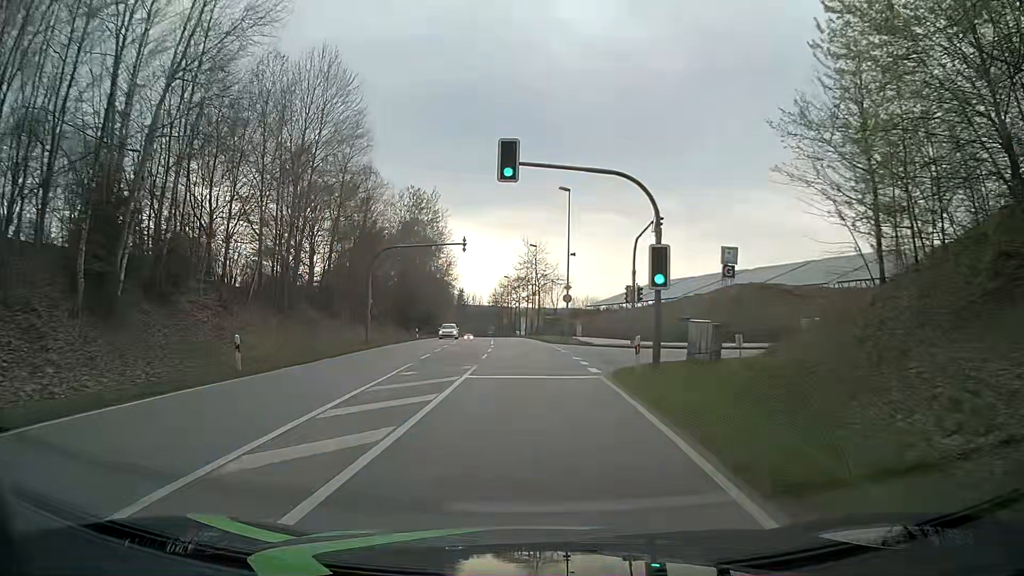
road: secondary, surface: asphalt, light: Day
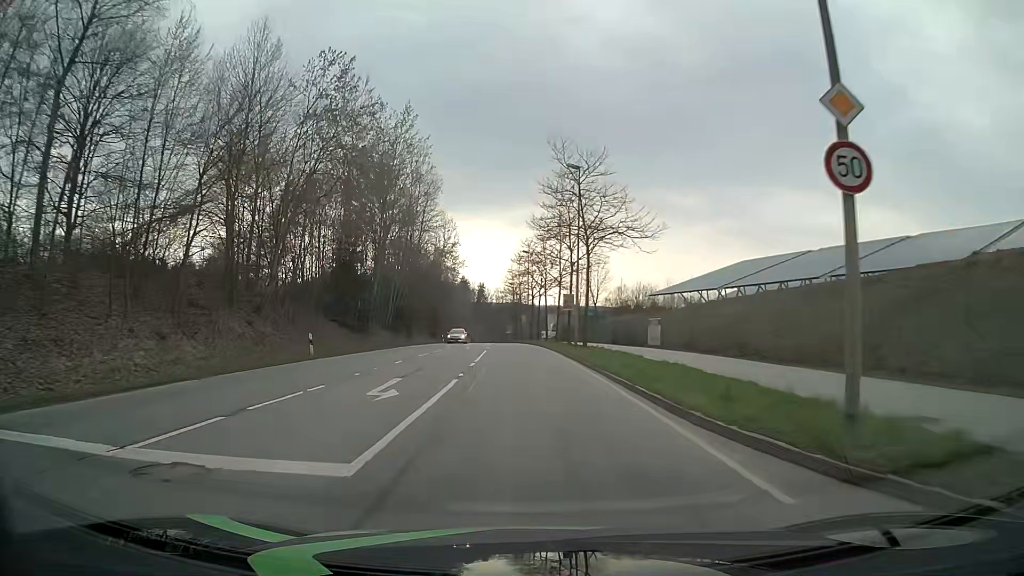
(-0.9, +38.1) m; -3°
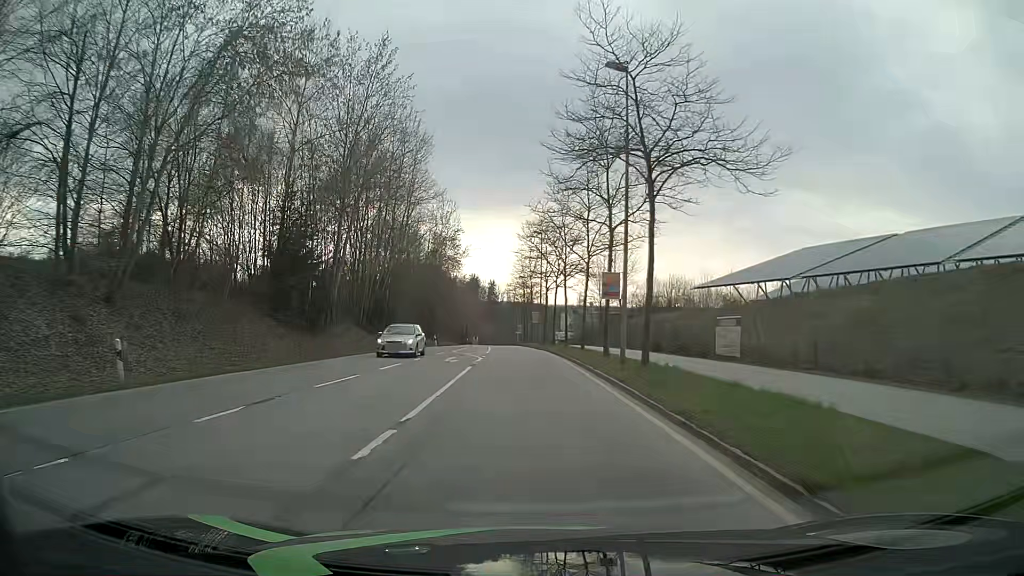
(-0.1, +15.3) m; -1°
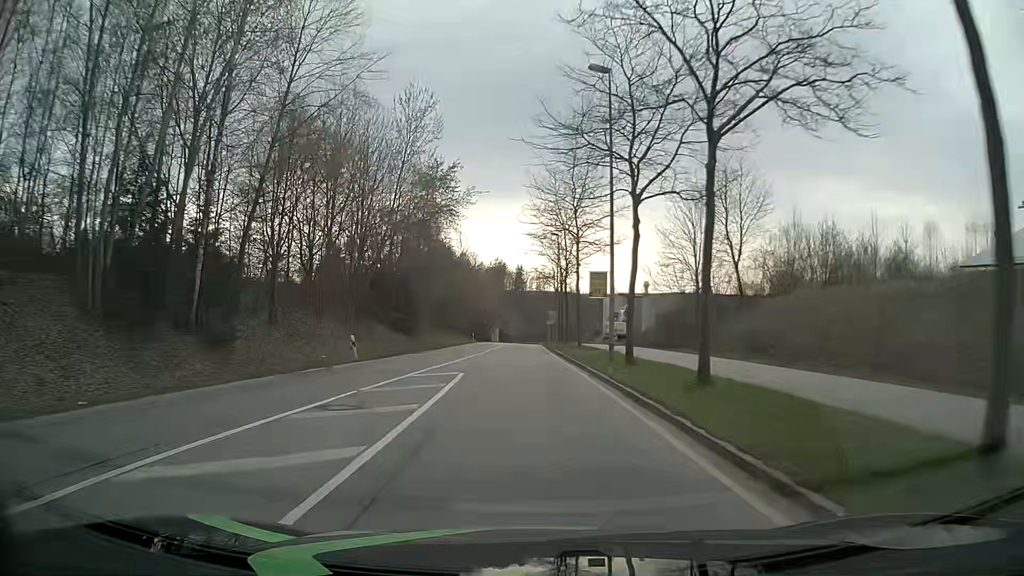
(-0.9, +38.5) m; -2°
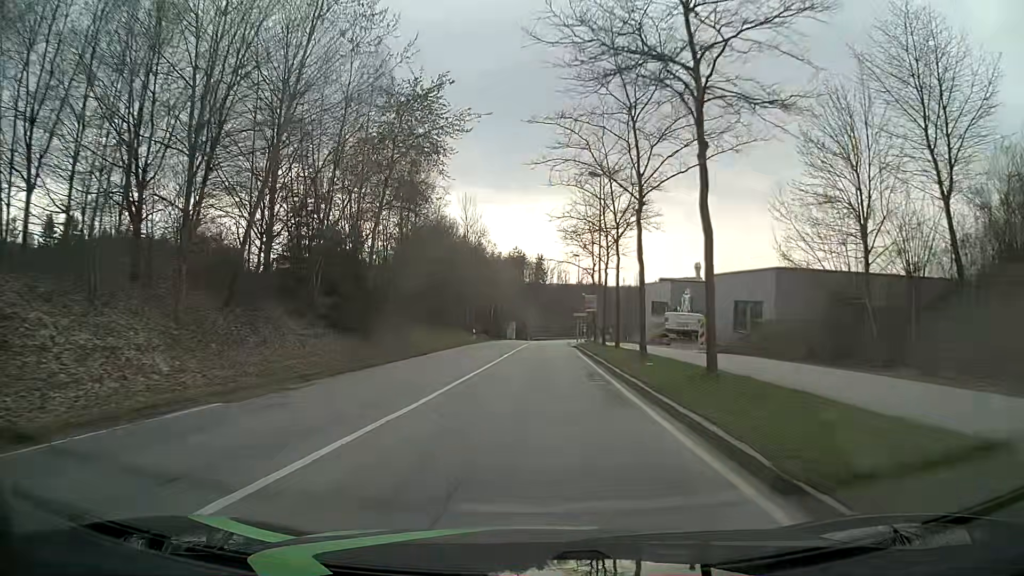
(-0.4, +23.2) m; -2°
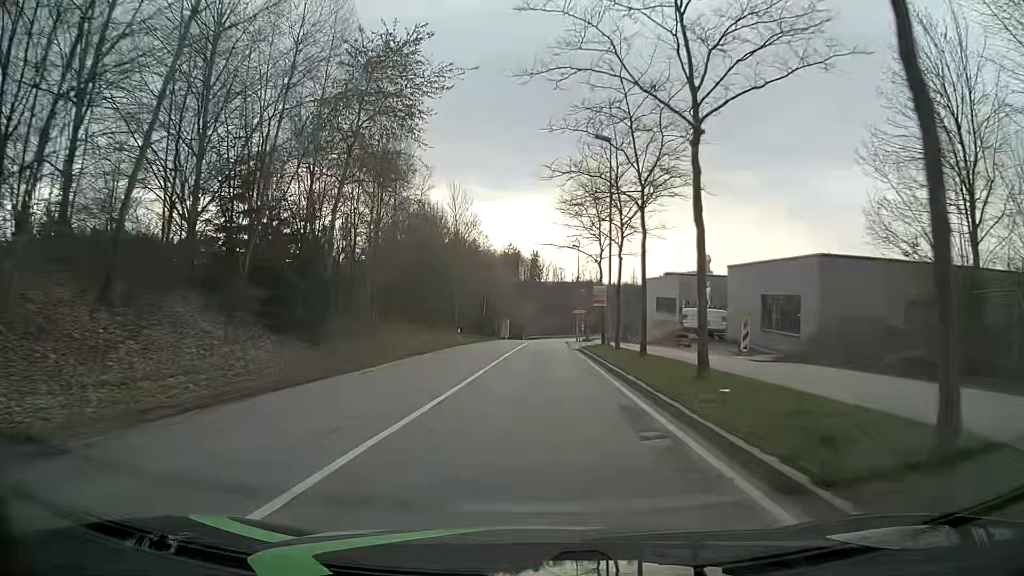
(0.0, +7.8) m; 0°
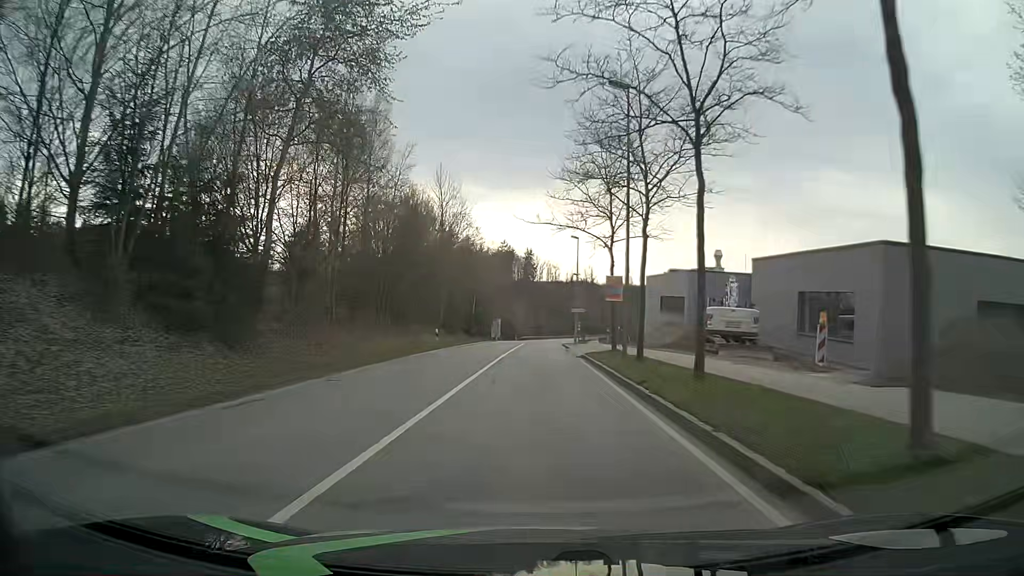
(+0.1, +7.7) m; +1°
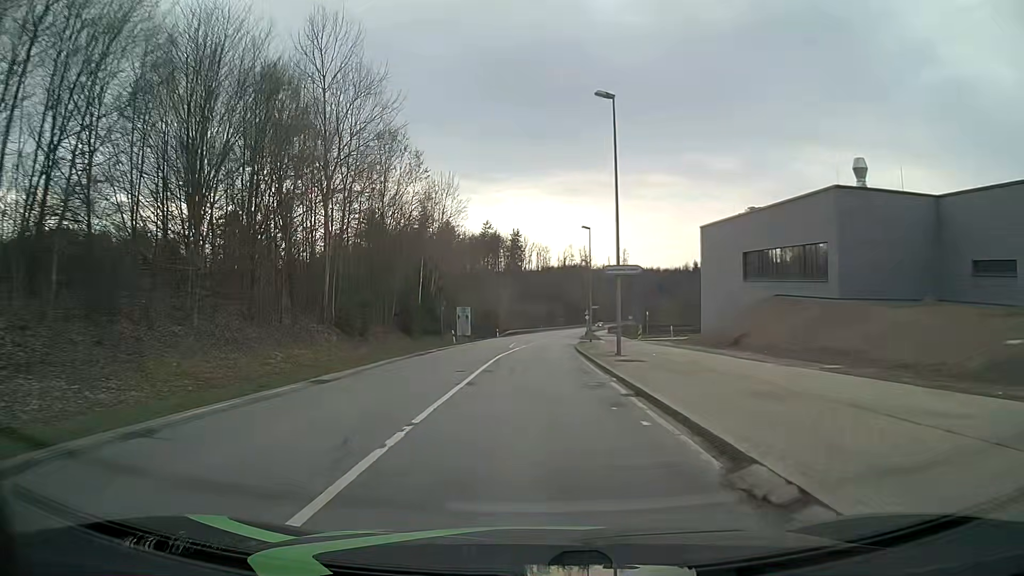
(+0.7, +38.6) m; +1°
(0, +10) (0, +20) (0, +30) (+1, +40) (+1, +50) (+2, +60) (+3, +70) (+3, +80) (+4, +90) (+5, +100) m
